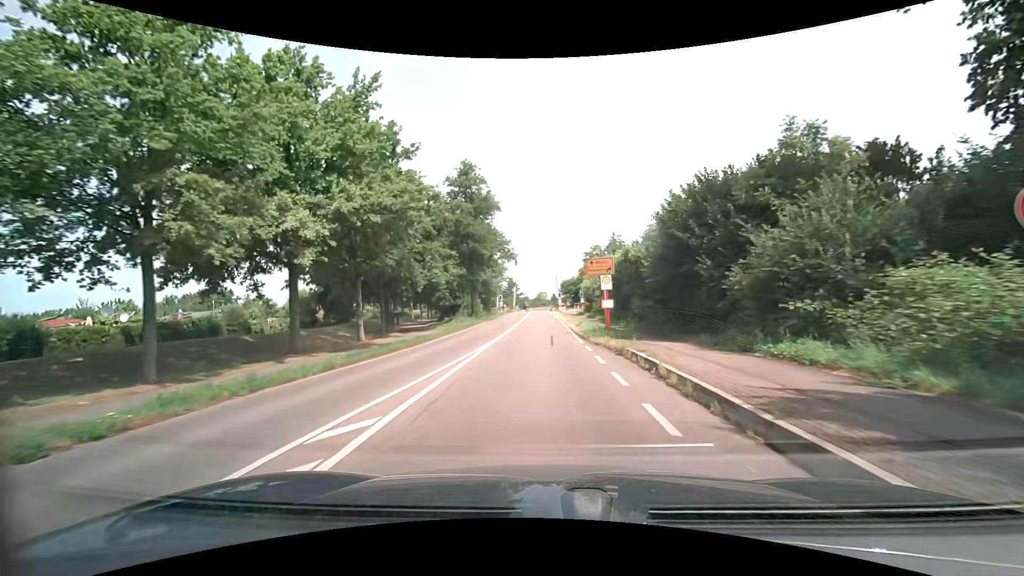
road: secondary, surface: asphalt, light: Day
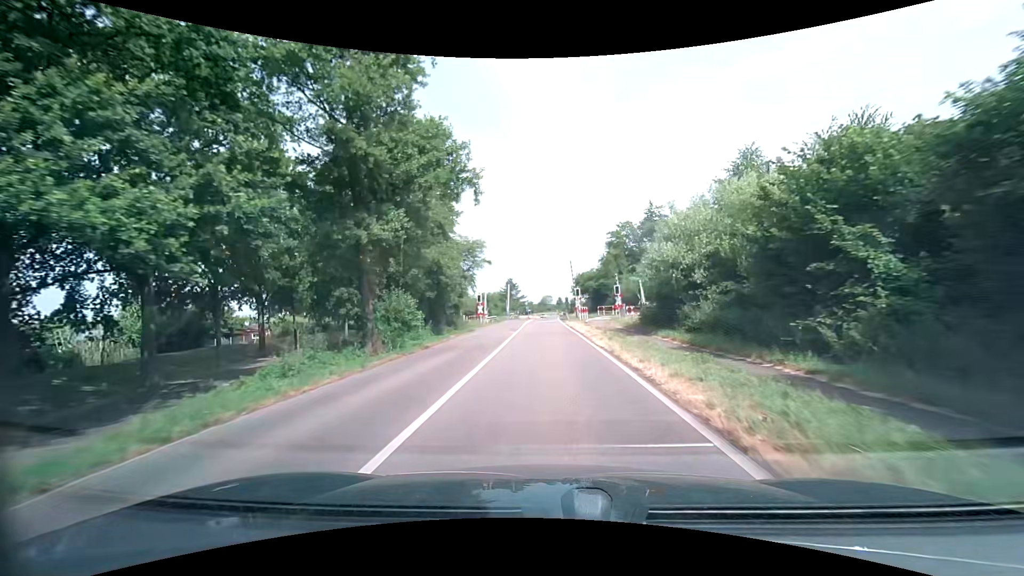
(-0.2, +31.9) m; 0°
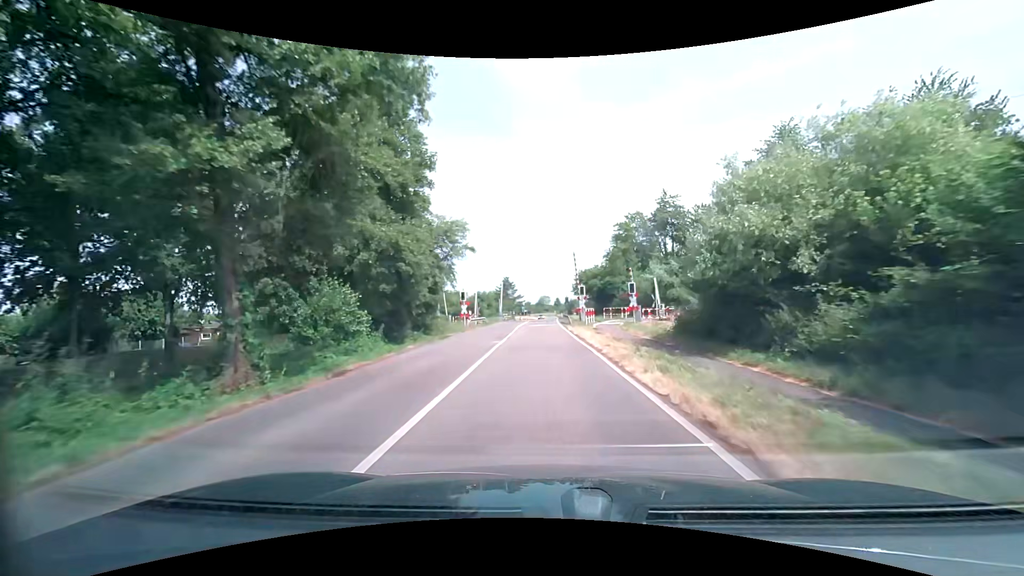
(0.0, +8.2) m; 0°
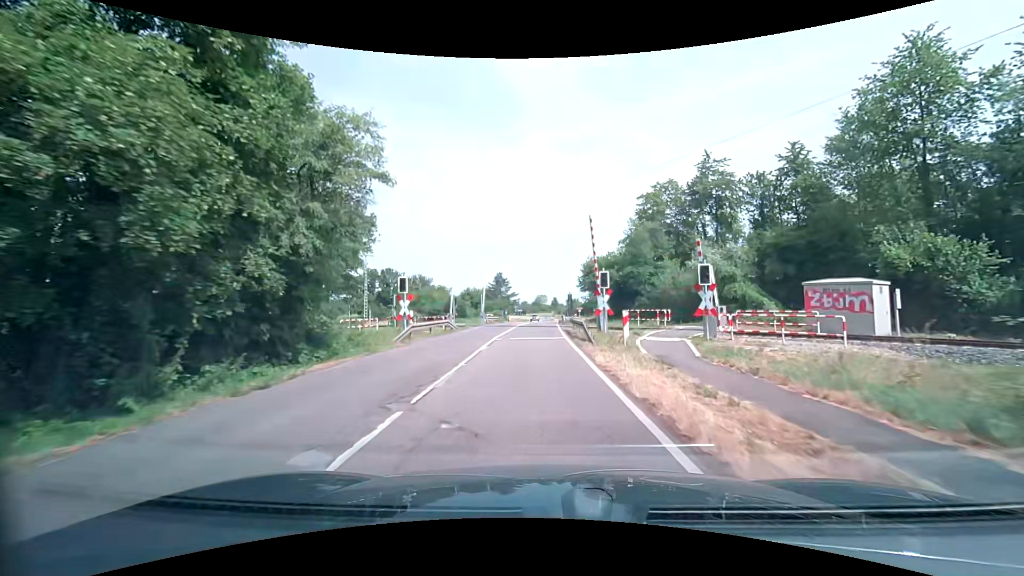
(+0.1, +16.1) m; 0°
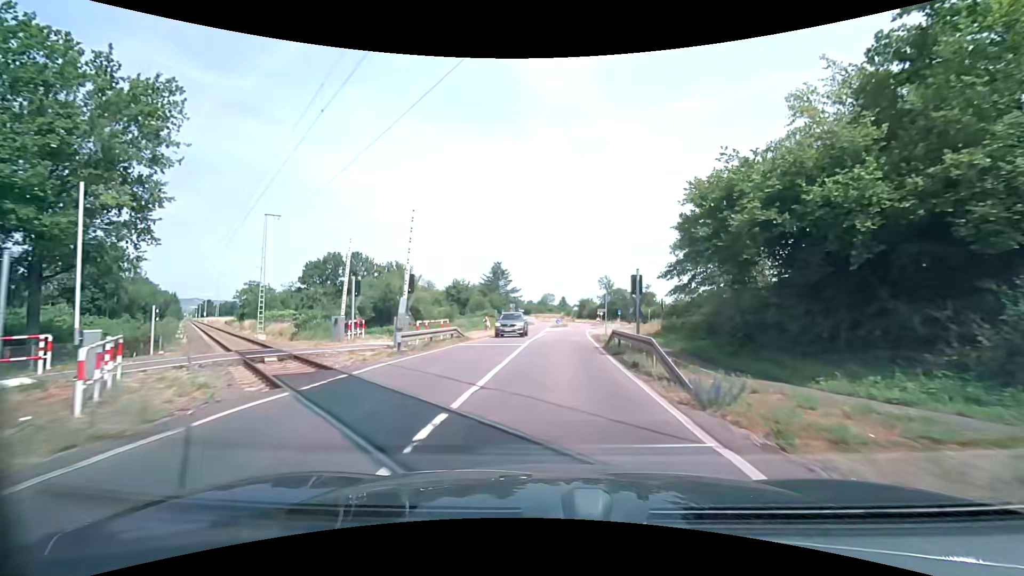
(-0.6, +31.8) m; -1°
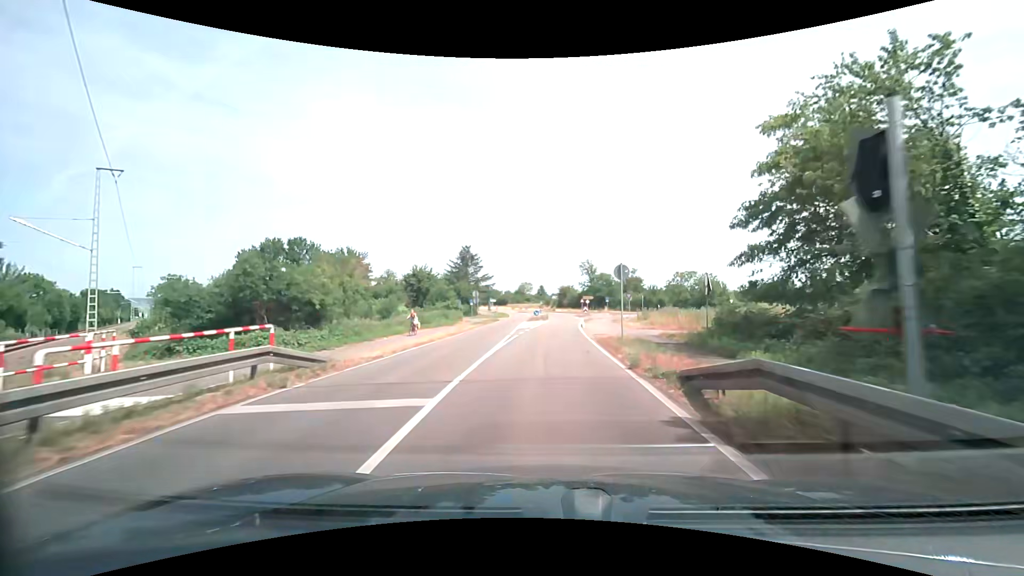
(+0.4, +15.1) m; +3°
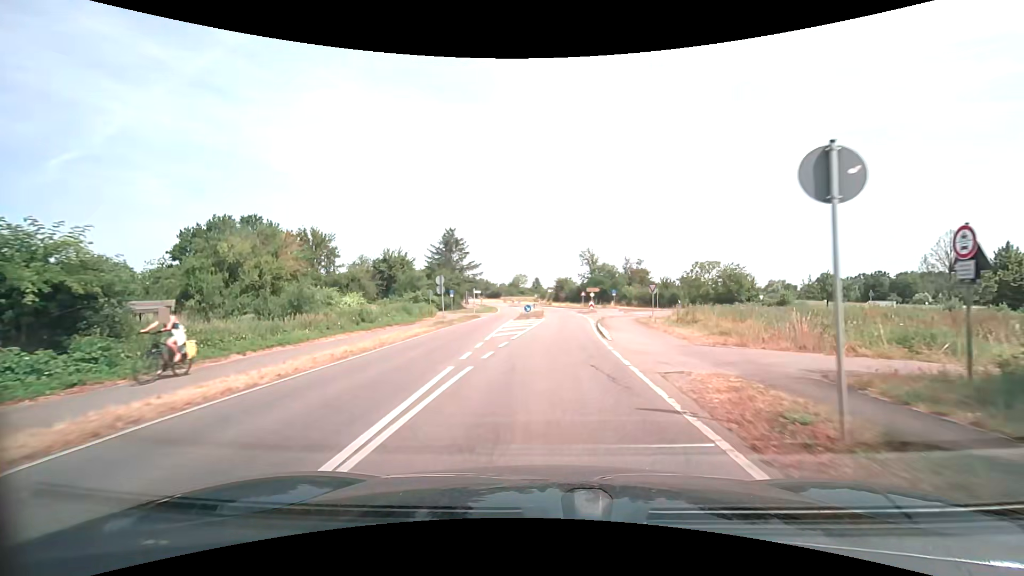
(+0.1, +13.9) m; +1°
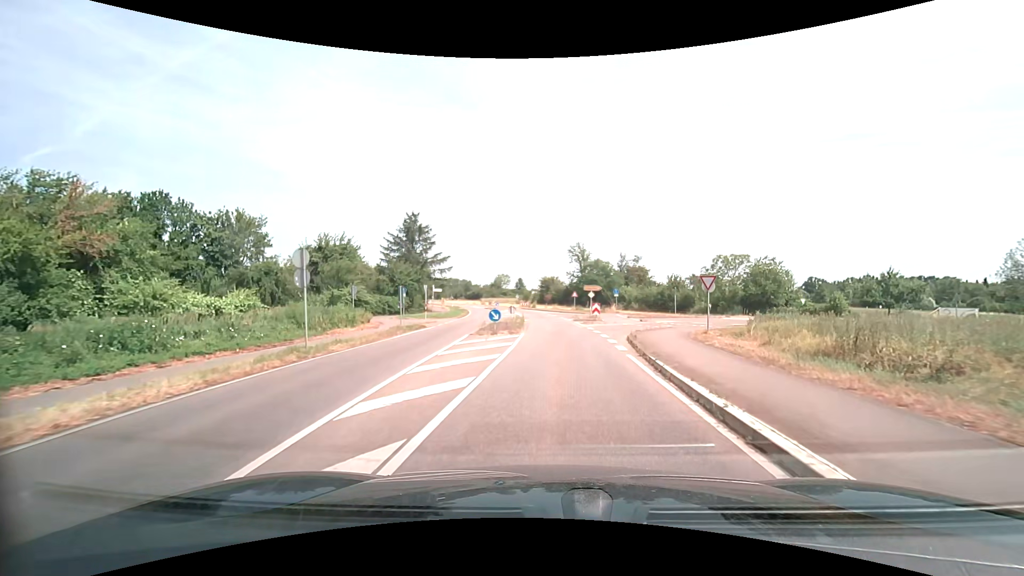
(+0.1, +16.6) m; +2°
(0, +10) (+1, +20) (+4, +30) (+9, +38) (+17, +44) (+27, +47) (+37, +48) (+47, +49) (+57, +50) (+67, +51) m
